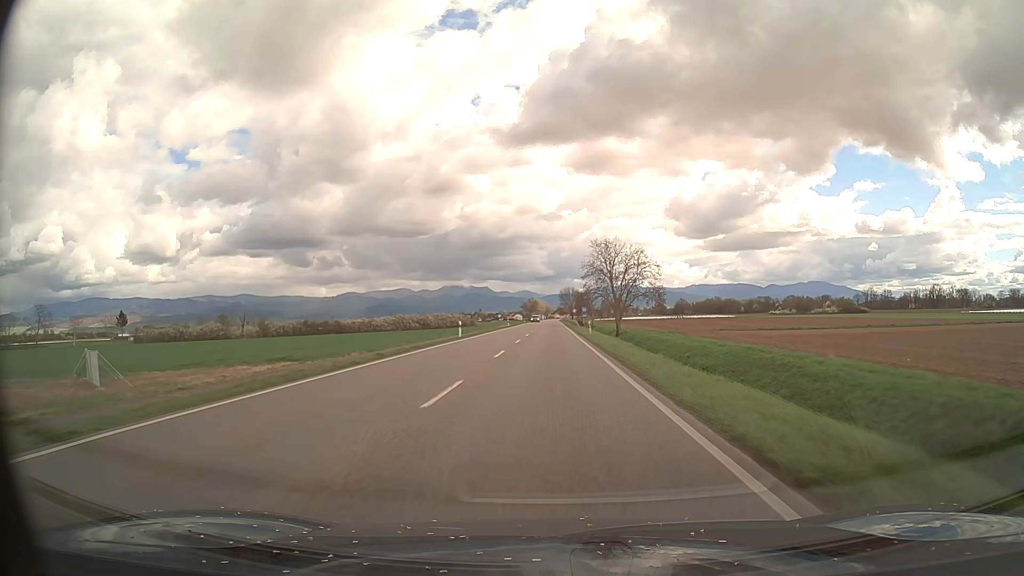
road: primary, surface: asphalt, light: Day
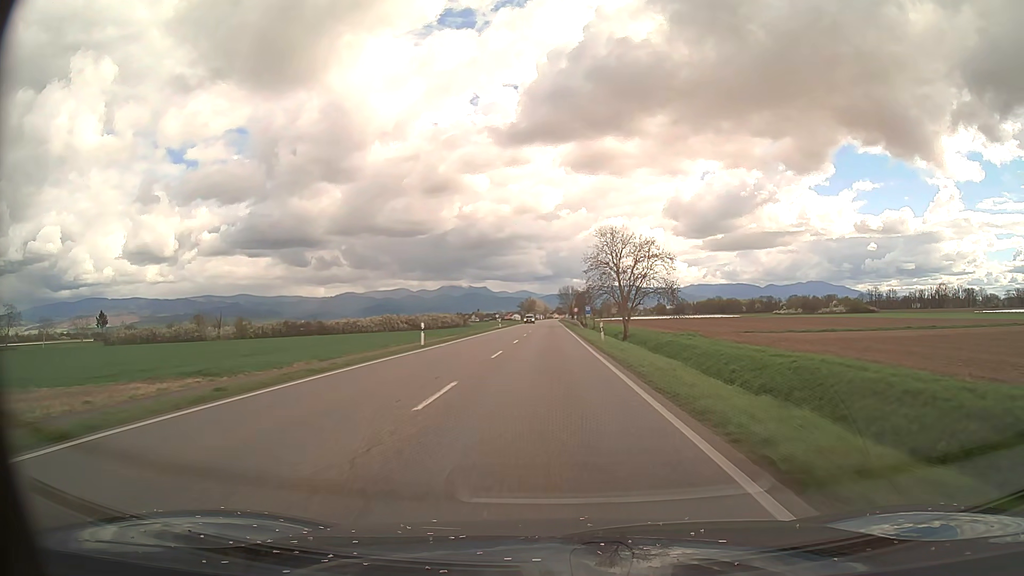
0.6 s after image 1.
(0.0, +12.3) m; 0°
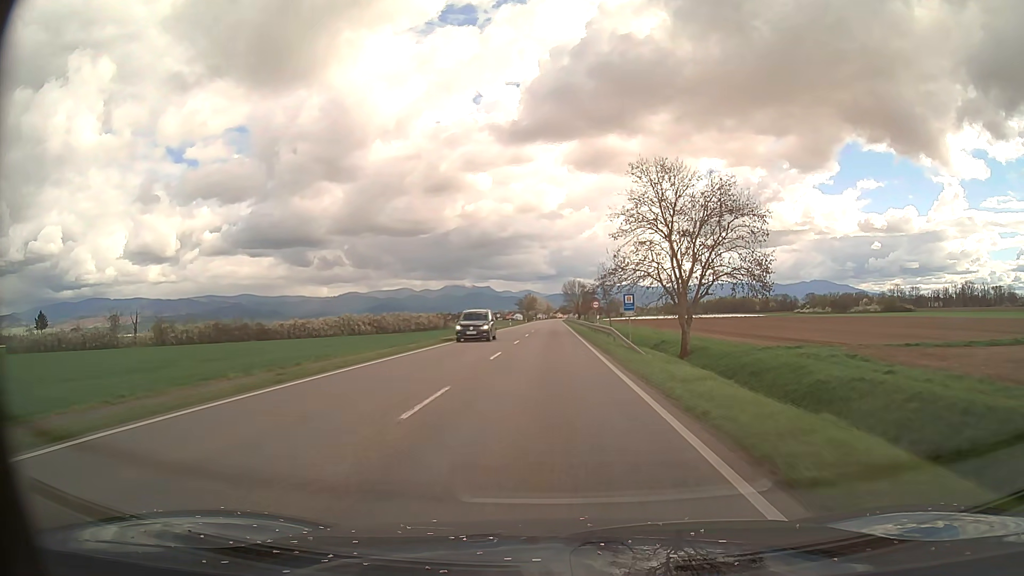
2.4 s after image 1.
(0.0, +37.0) m; 0°
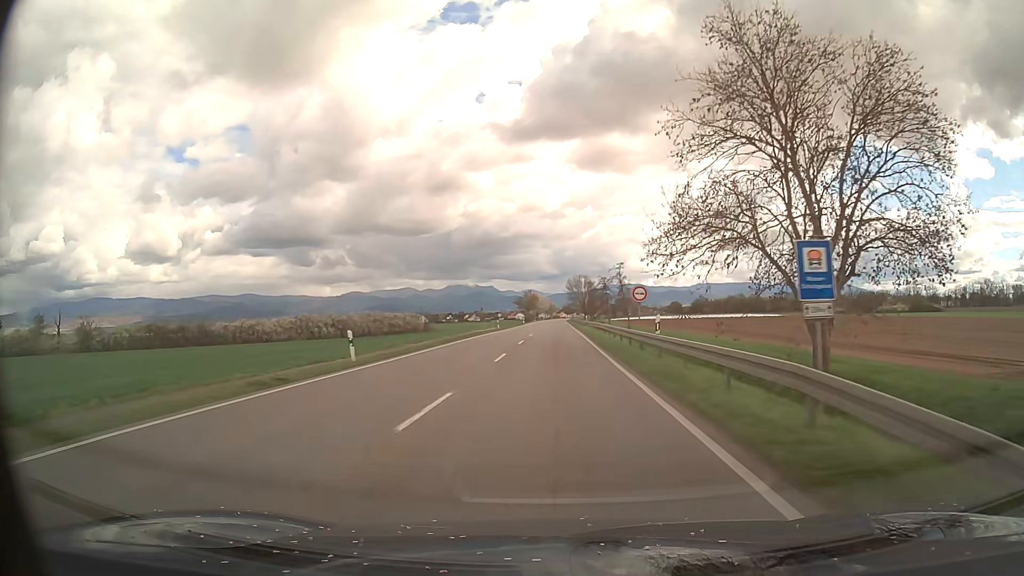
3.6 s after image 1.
(0.0, +24.7) m; 0°
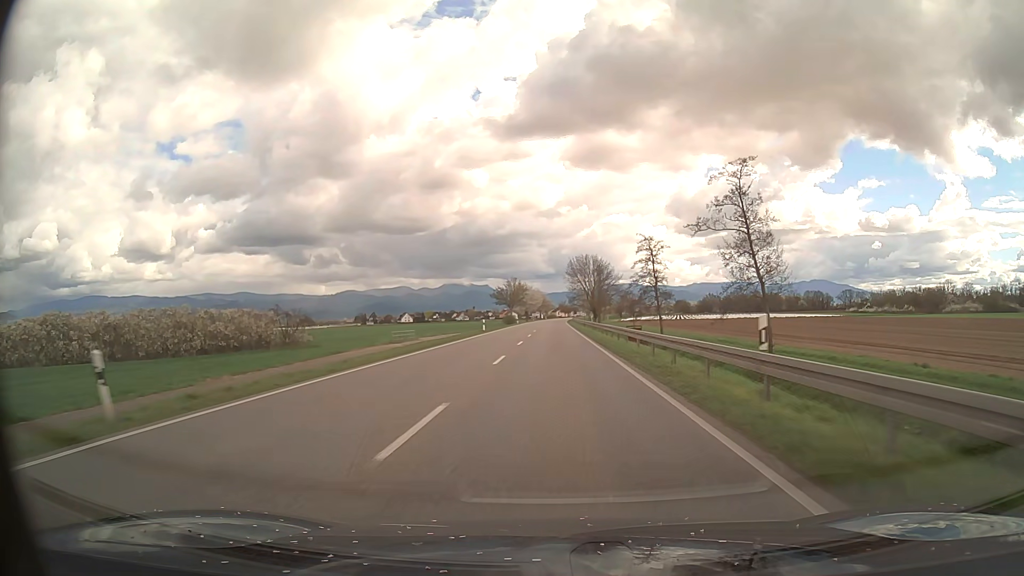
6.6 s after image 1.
(+0.2, +61.8) m; 0°
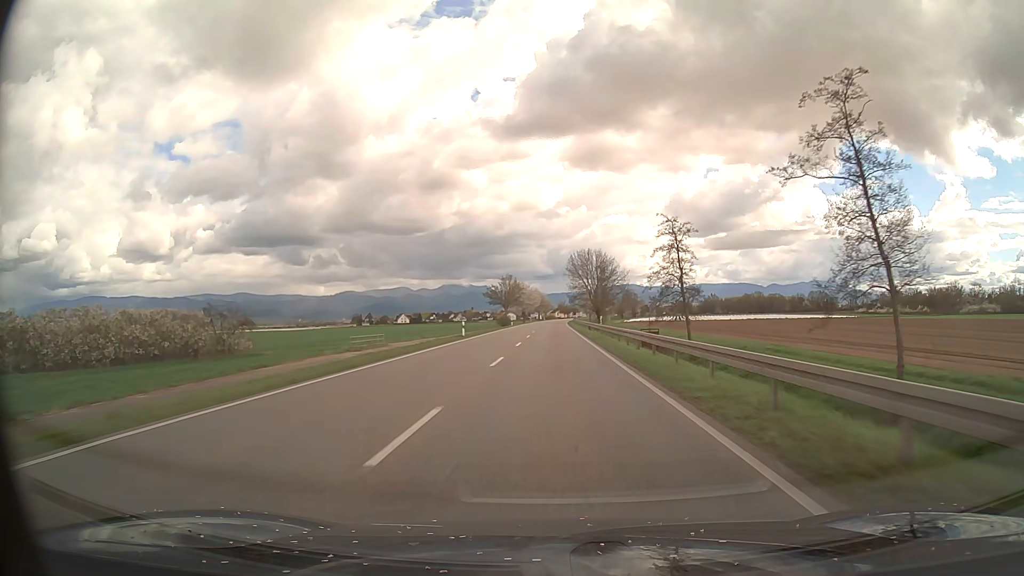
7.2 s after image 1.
(0.0, +12.4) m; 0°
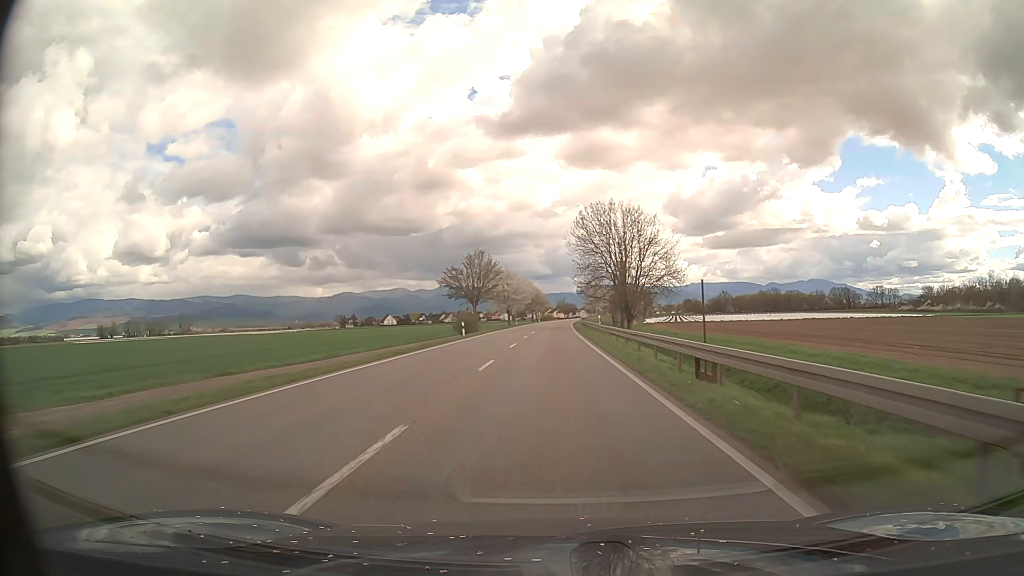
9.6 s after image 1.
(+0.1, +49.6) m; 0°
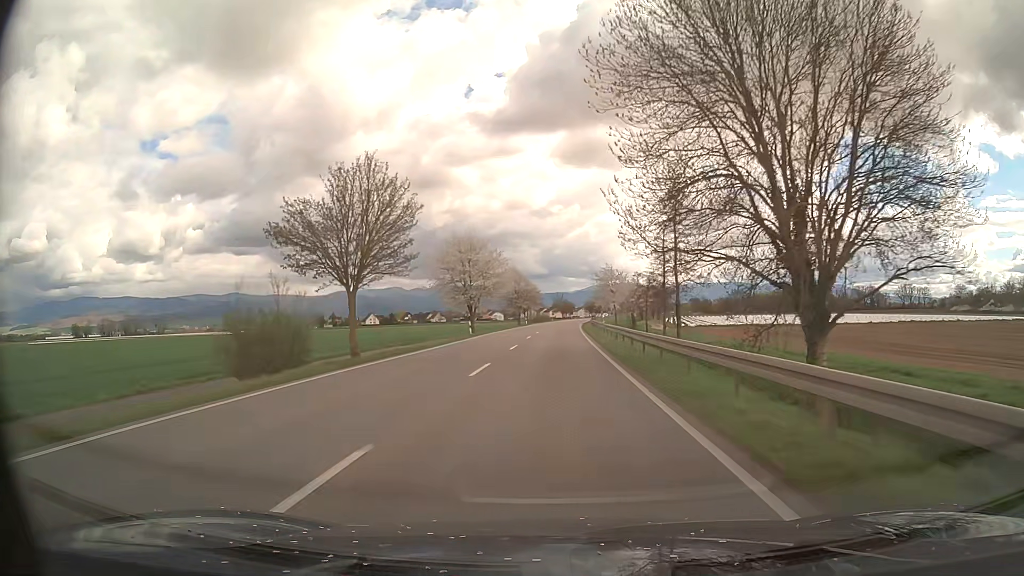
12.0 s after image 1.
(+0.1, +49.5) m; 0°
(0, +10) (0, +20) (0, +30) (0, +40) (0, +50) (+1, +60) (+1, +70) (+1, +80) (+2, +90) (+2, +100) m
